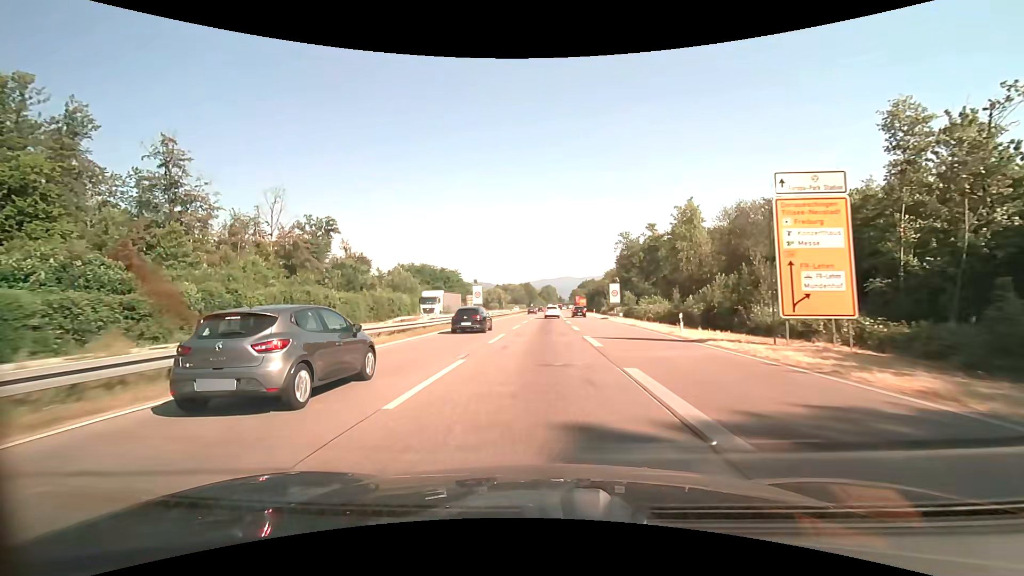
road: trunk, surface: asphalt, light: Day
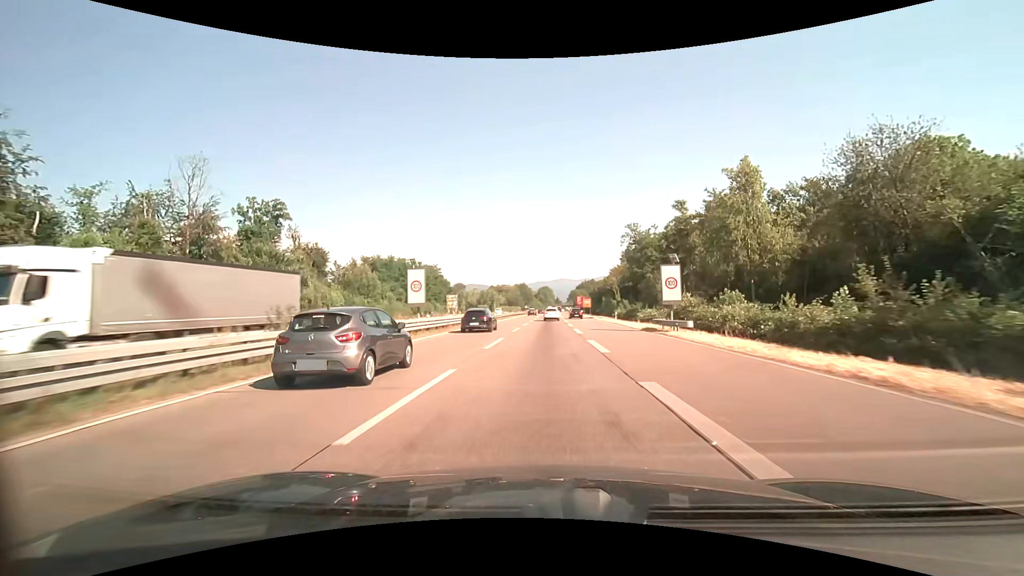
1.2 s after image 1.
(+0.1, +25.8) m; 0°
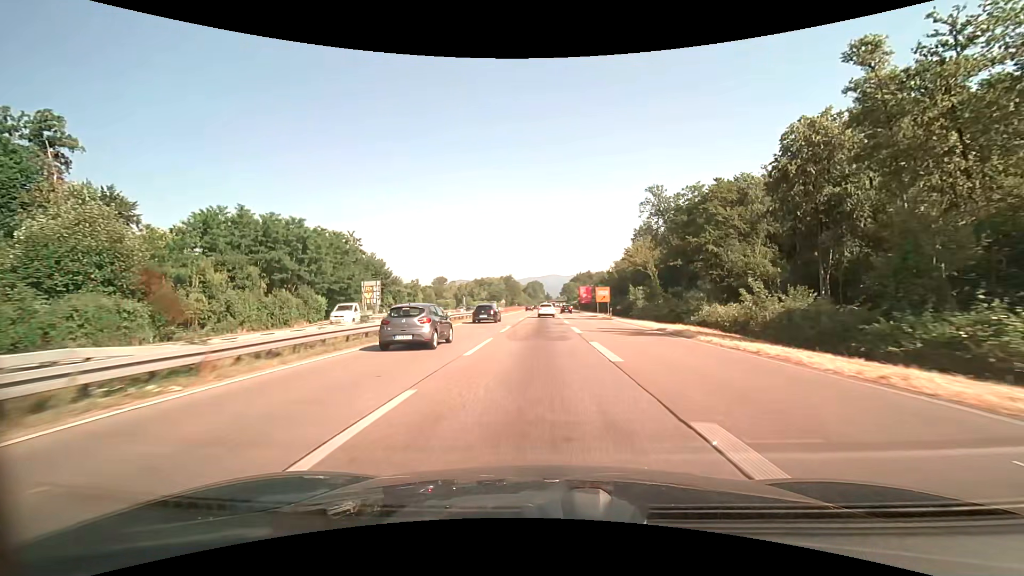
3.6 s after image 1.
(+0.5, +51.4) m; +1°
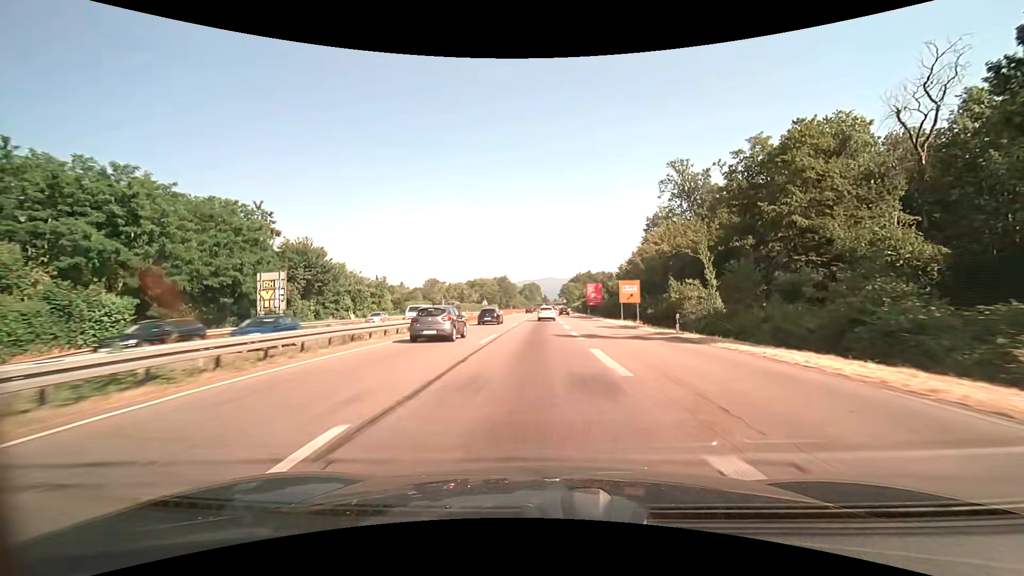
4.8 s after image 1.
(0.0, +25.2) m; 0°
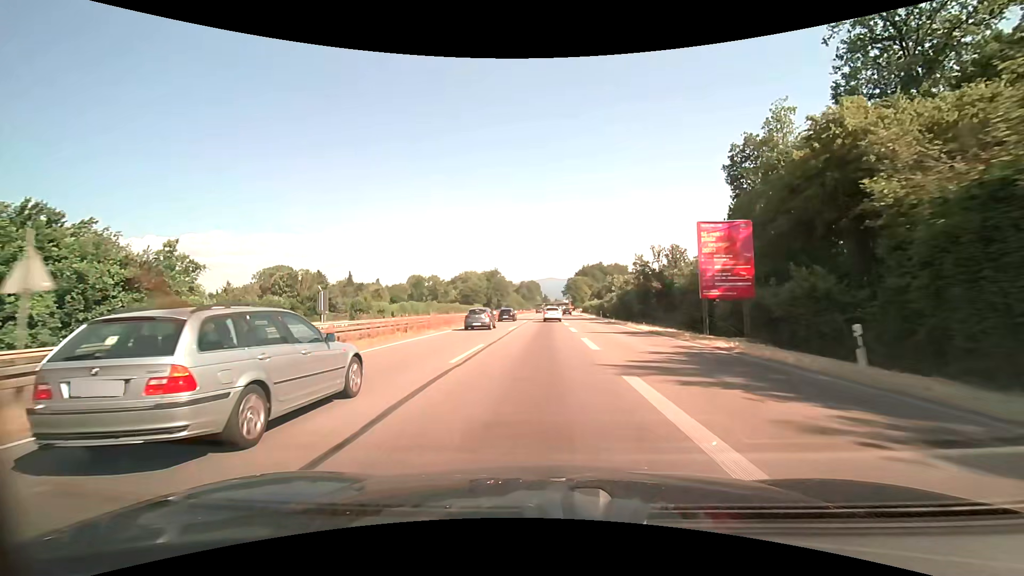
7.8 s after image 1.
(-0.1, +61.5) m; 0°
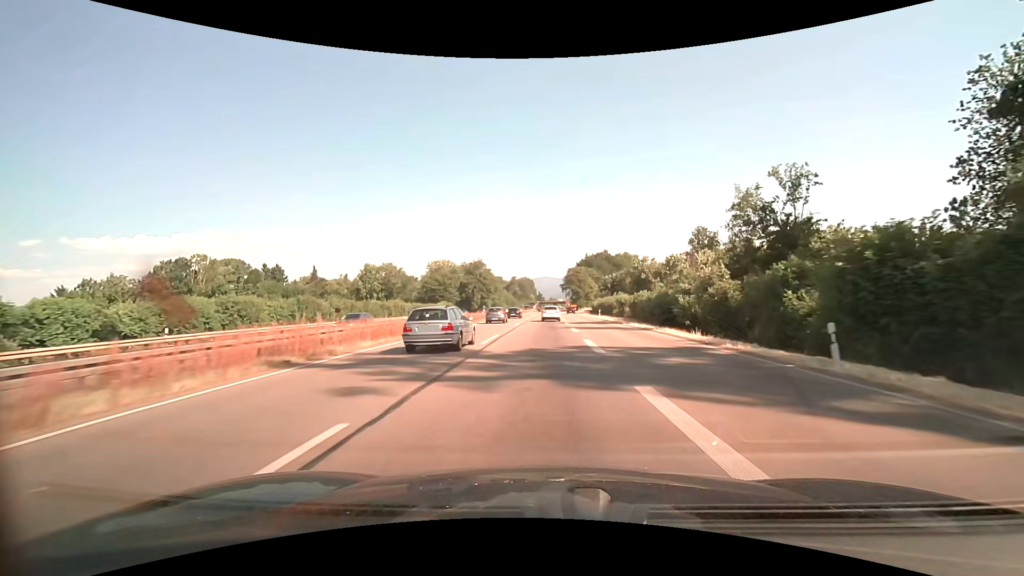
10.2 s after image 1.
(+0.3, +49.6) m; +1°
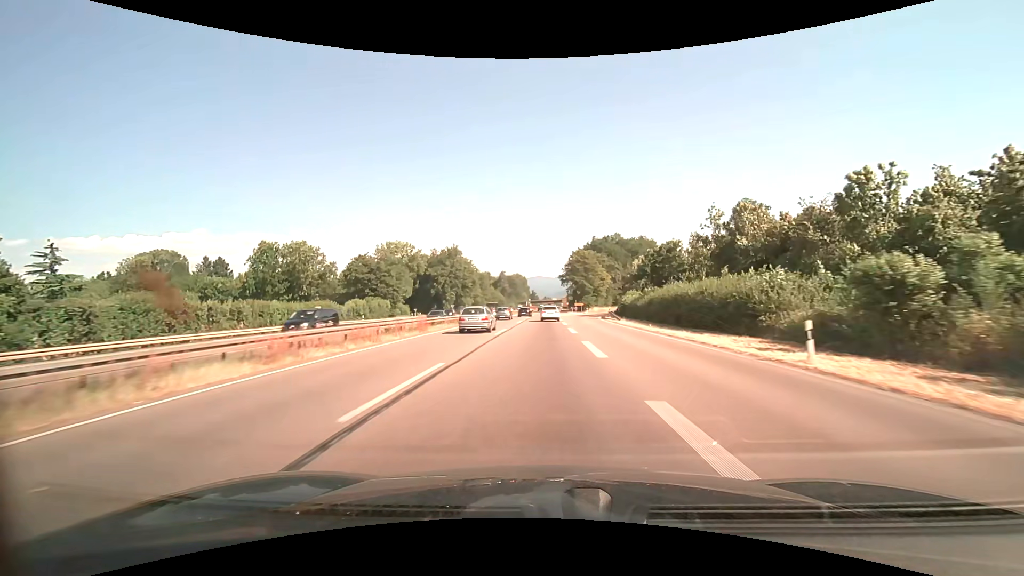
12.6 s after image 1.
(+0.5, +49.5) m; +1°
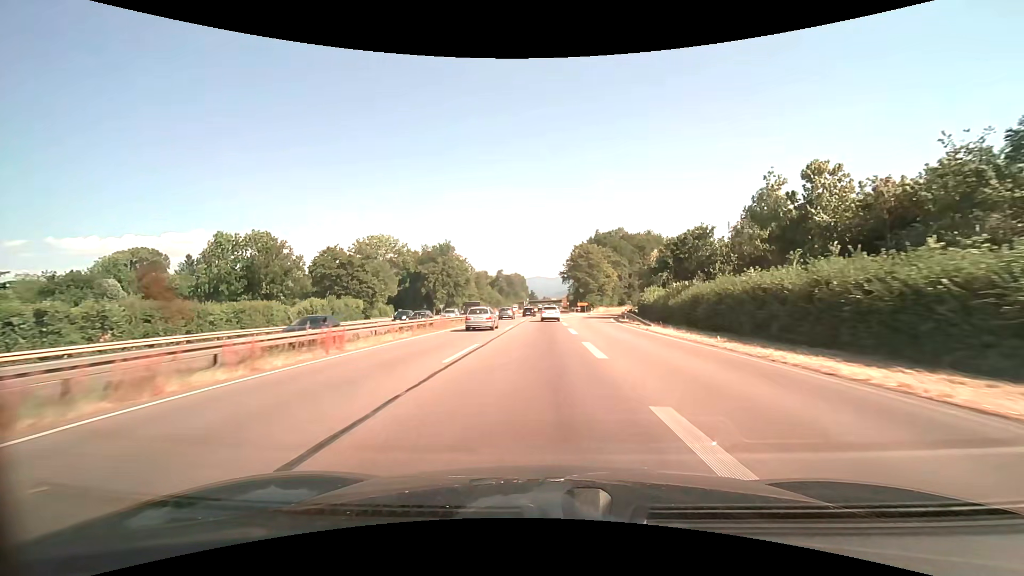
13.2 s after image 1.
(0.0, +12.3) m; 0°
(0, +10) (0, +20) (0, +30) (0, +40) (0, +50) (0, +60) (0, +70) (0, +80) (0, +90) (0, +100) m
